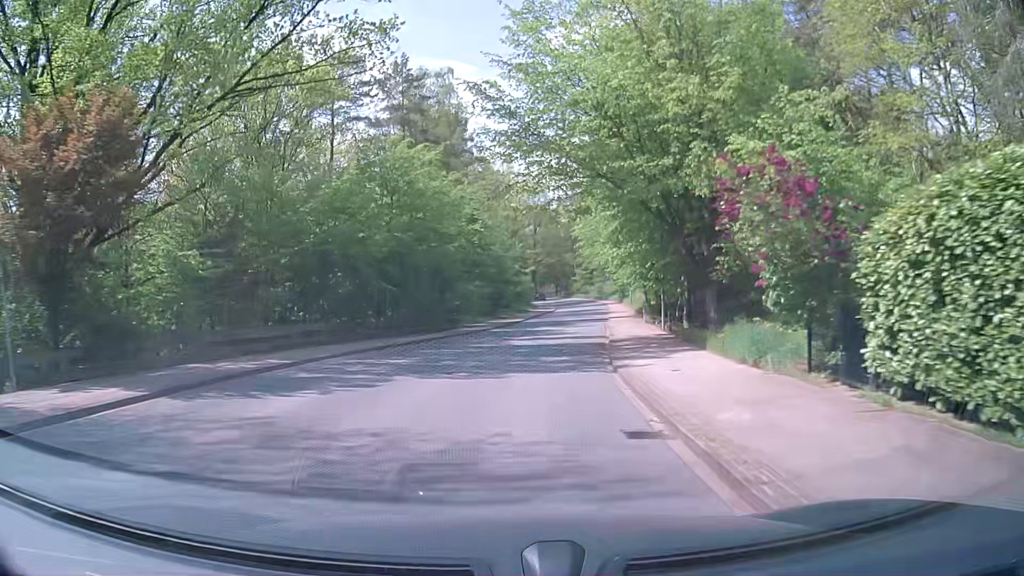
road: unclassified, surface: asphalt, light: Day
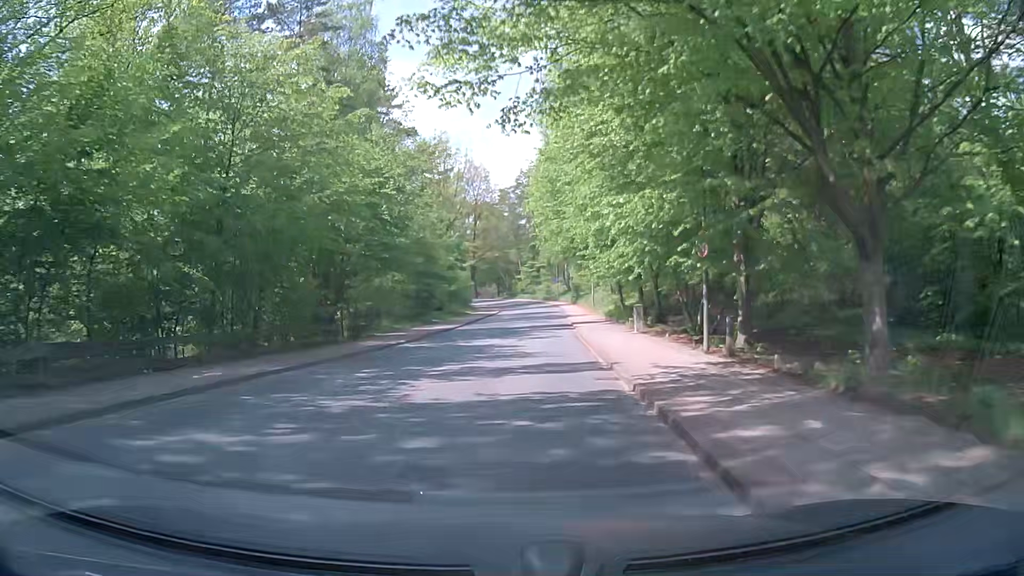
(+0.6, +13.8) m; +6°
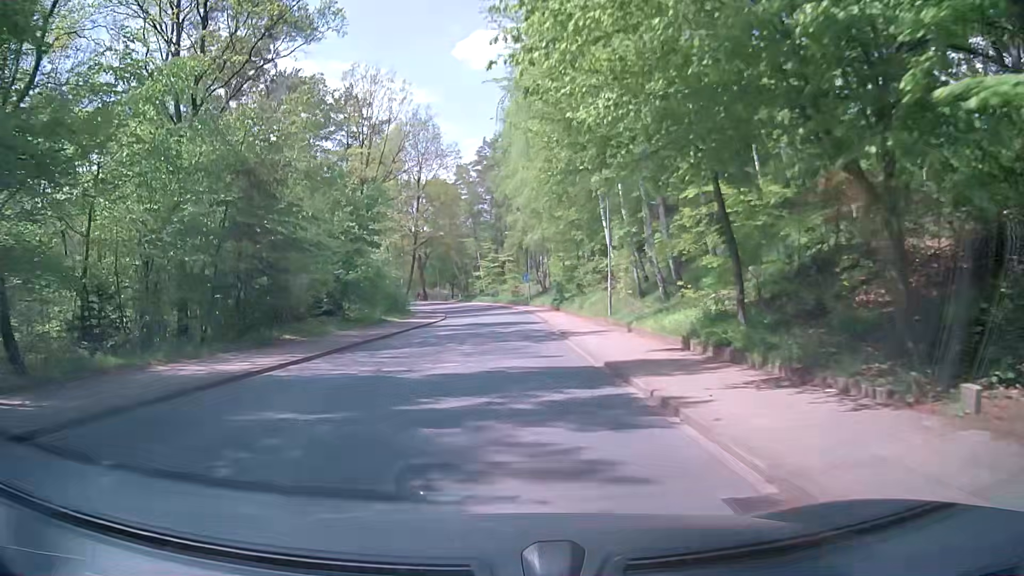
(+0.9, +27.4) m; +3°
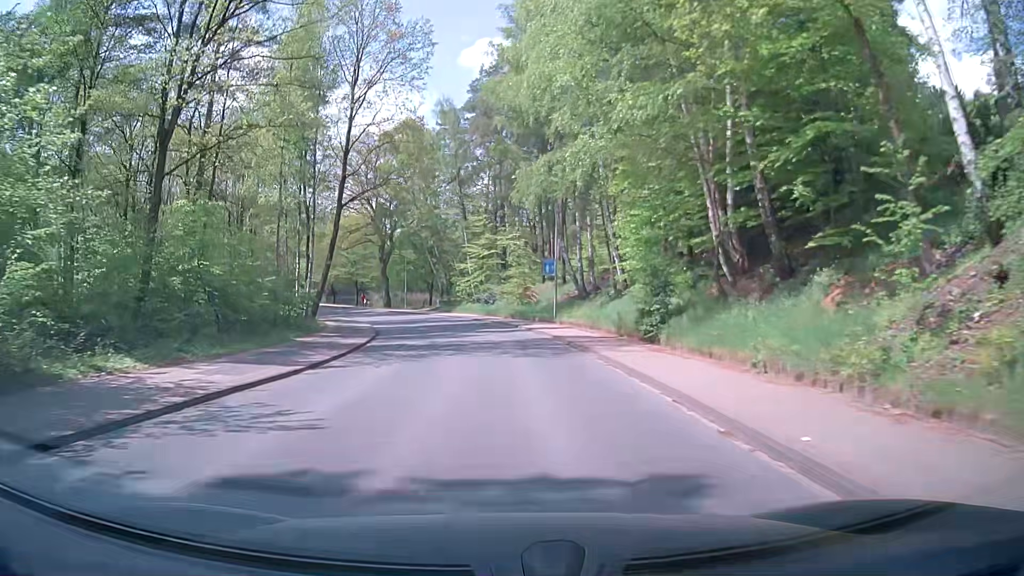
(-0.3, +35.4) m; 0°
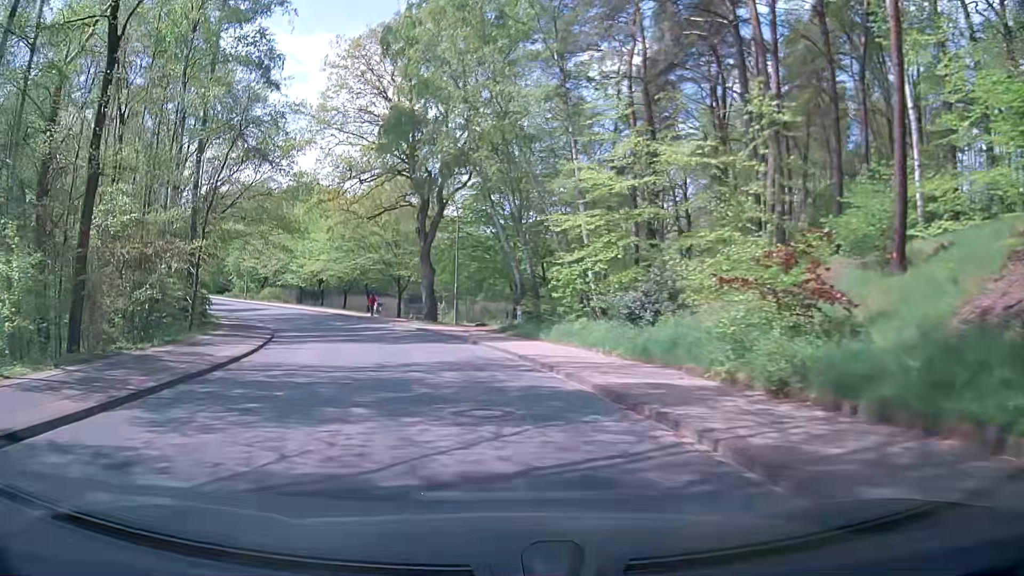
(-1.3, +34.6) m; -7°
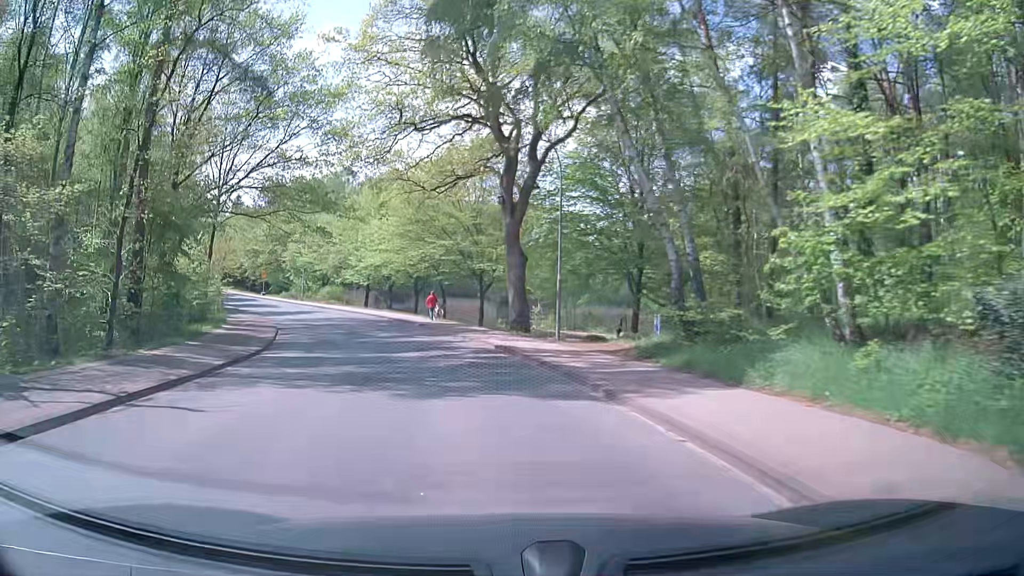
(-1.2, +12.7) m; -10°
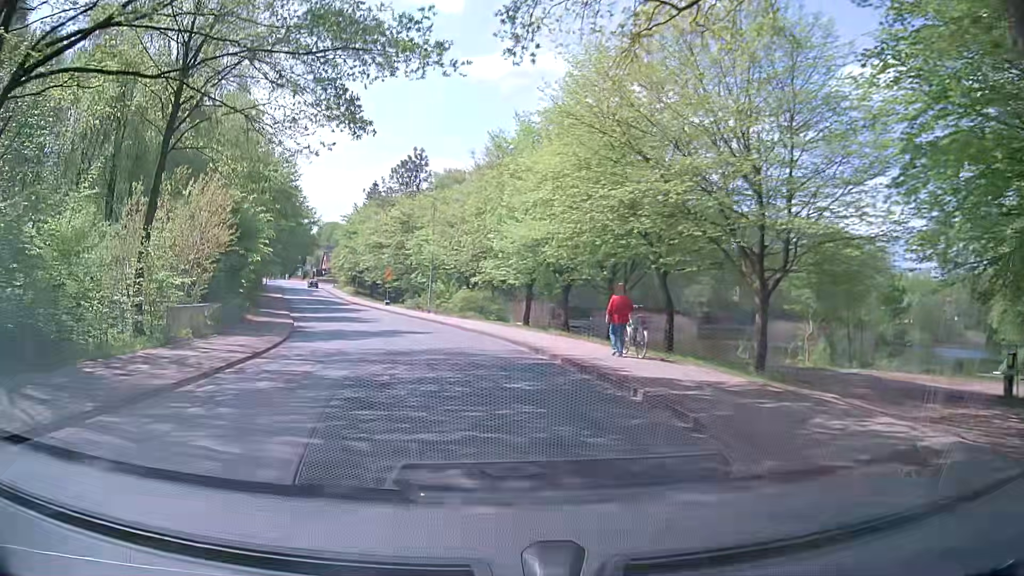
(-3.0, +24.4) m; -15°
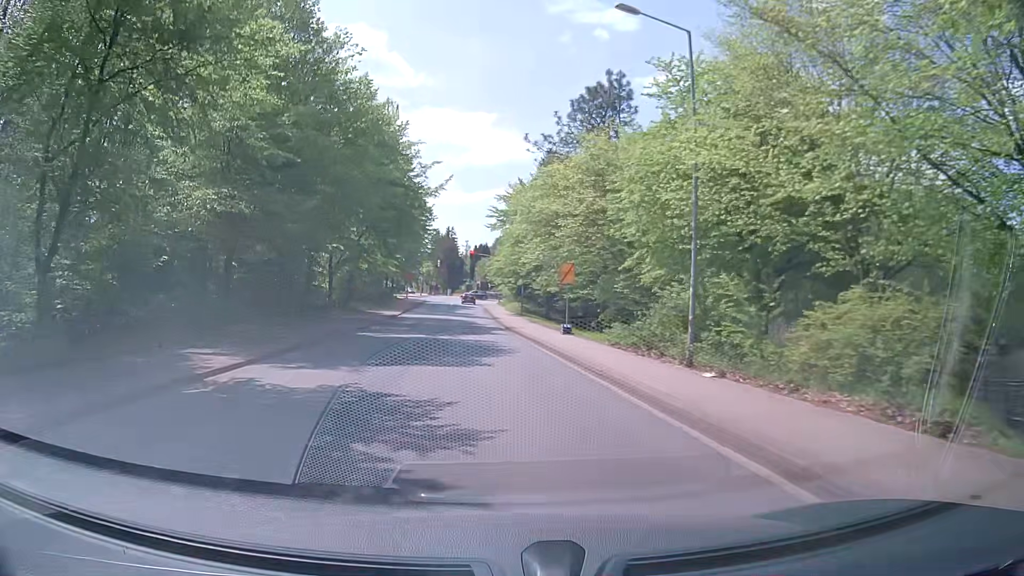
(-4.6, +30.5) m; -17°
